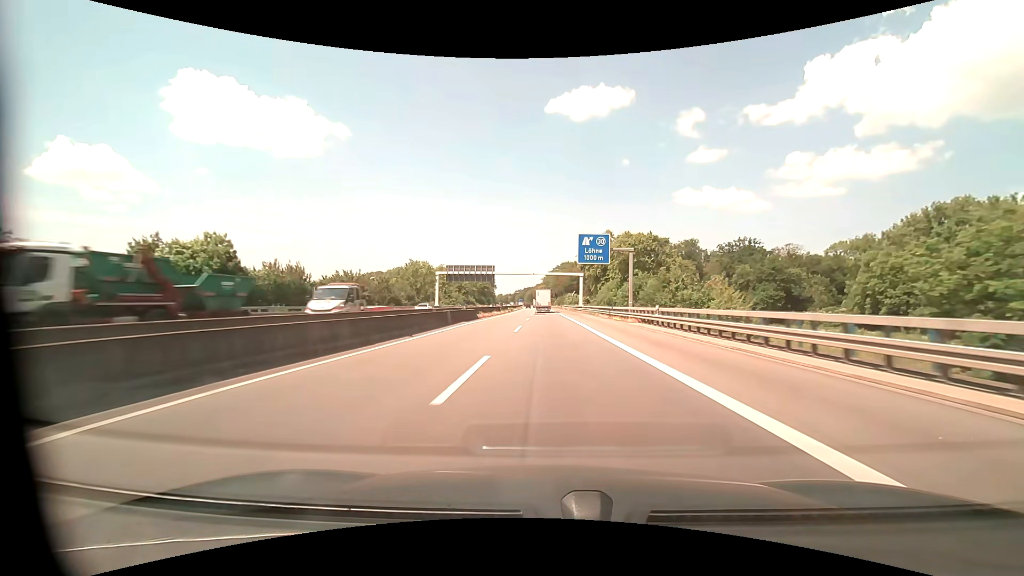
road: motorway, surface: asphalt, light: Day
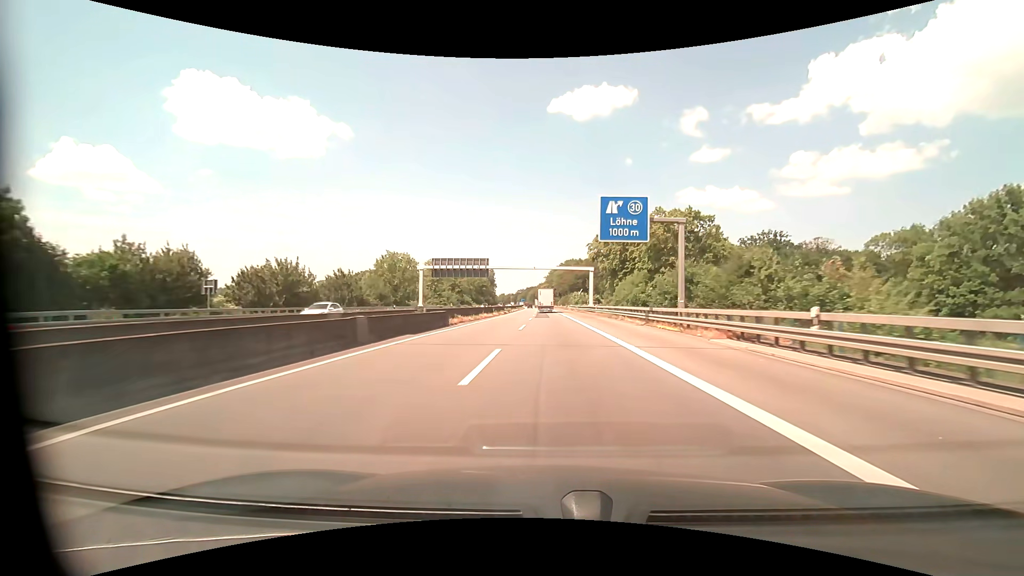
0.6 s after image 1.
(0.0, +16.4) m; 0°
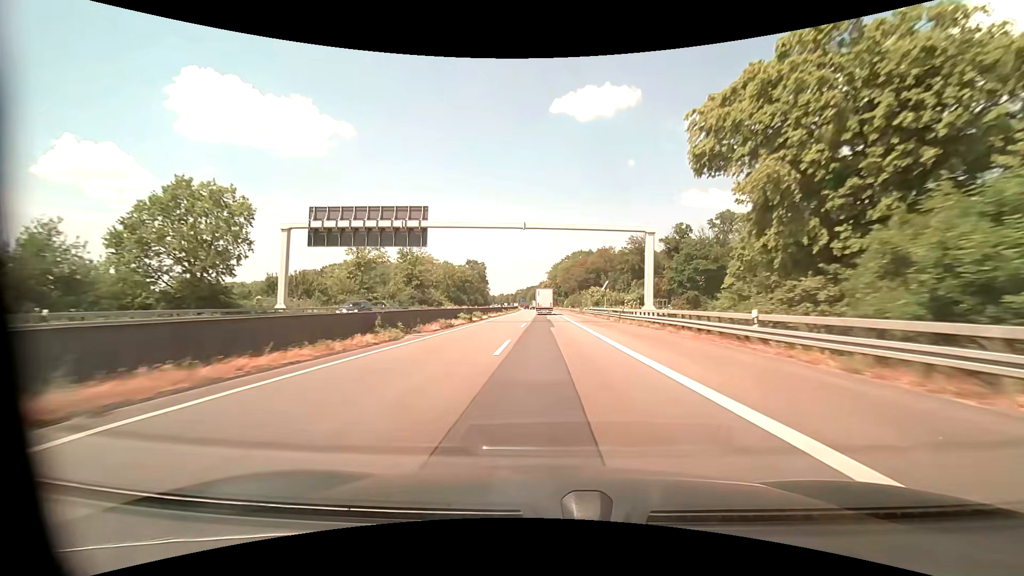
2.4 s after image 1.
(-0.1, +48.5) m; 0°
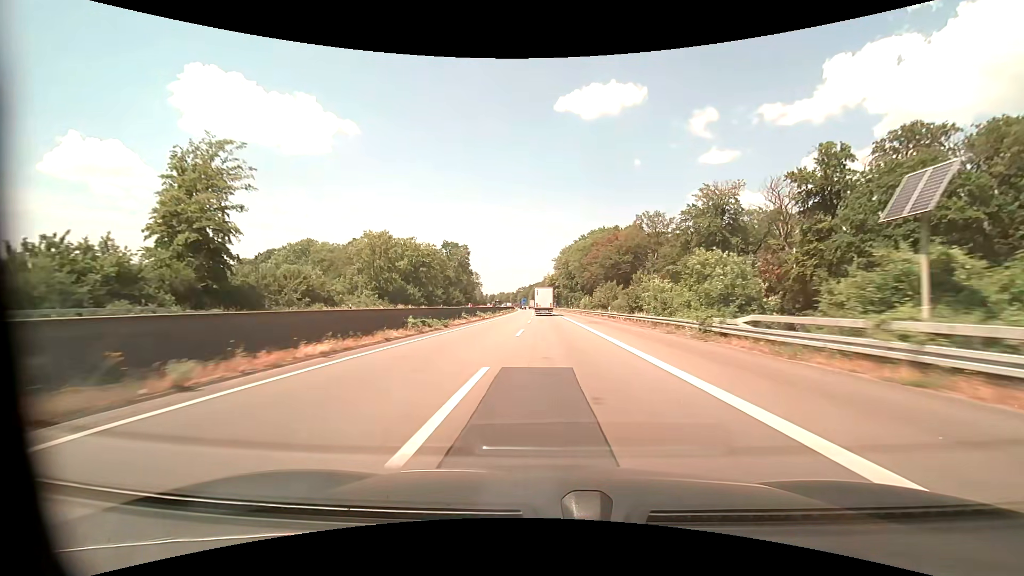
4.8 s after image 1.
(-0.4, +63.4) m; -1°
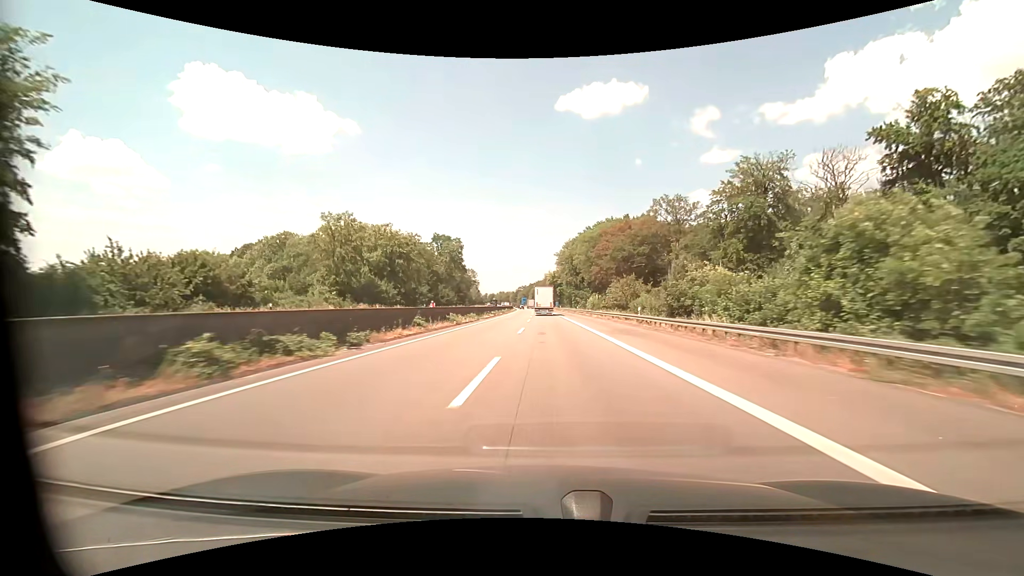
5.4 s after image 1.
(0.0, +15.7) m; 0°
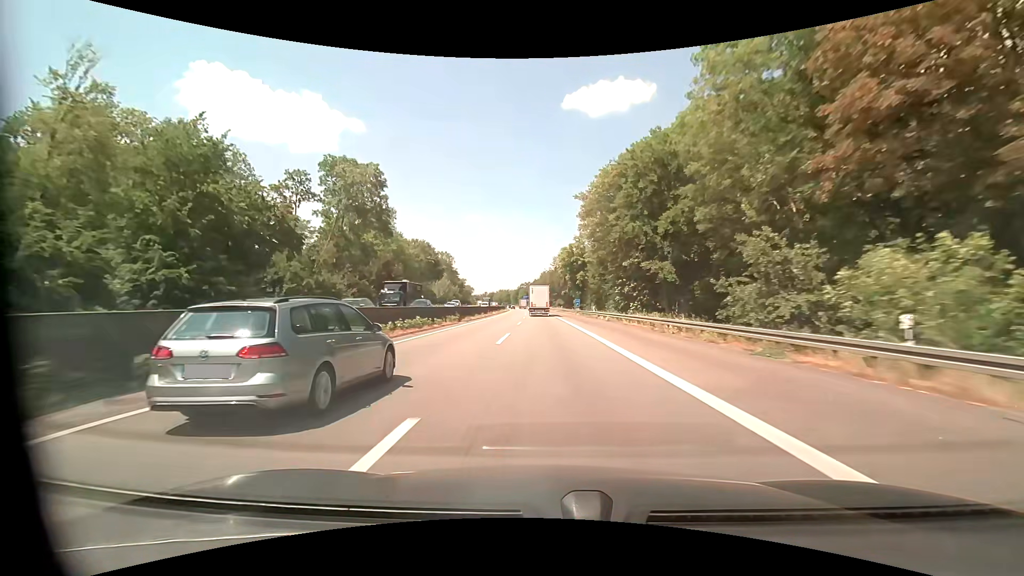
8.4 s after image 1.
(-0.5, +78.9) m; -1°
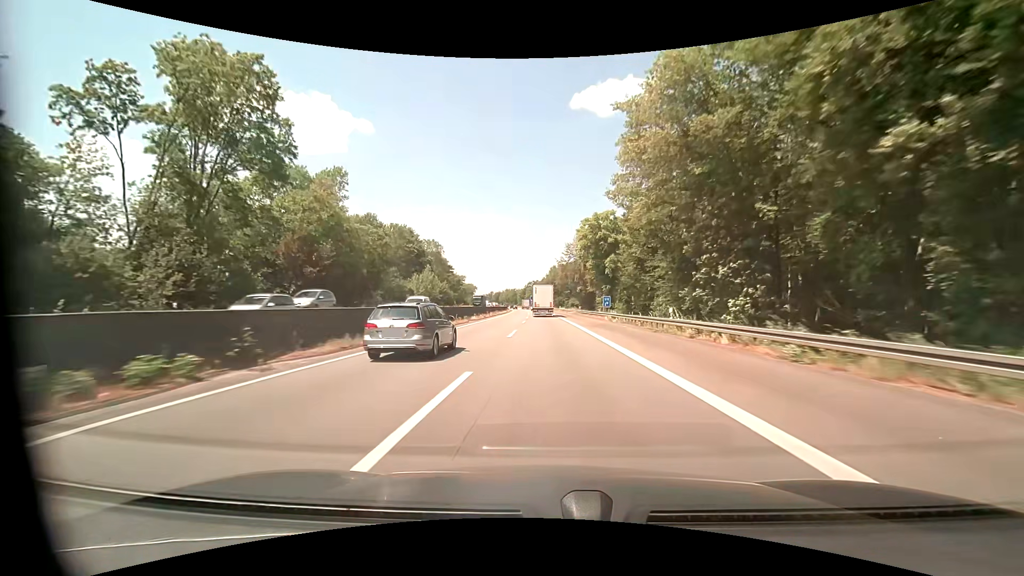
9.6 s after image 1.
(-0.3, +31.7) m; -1°
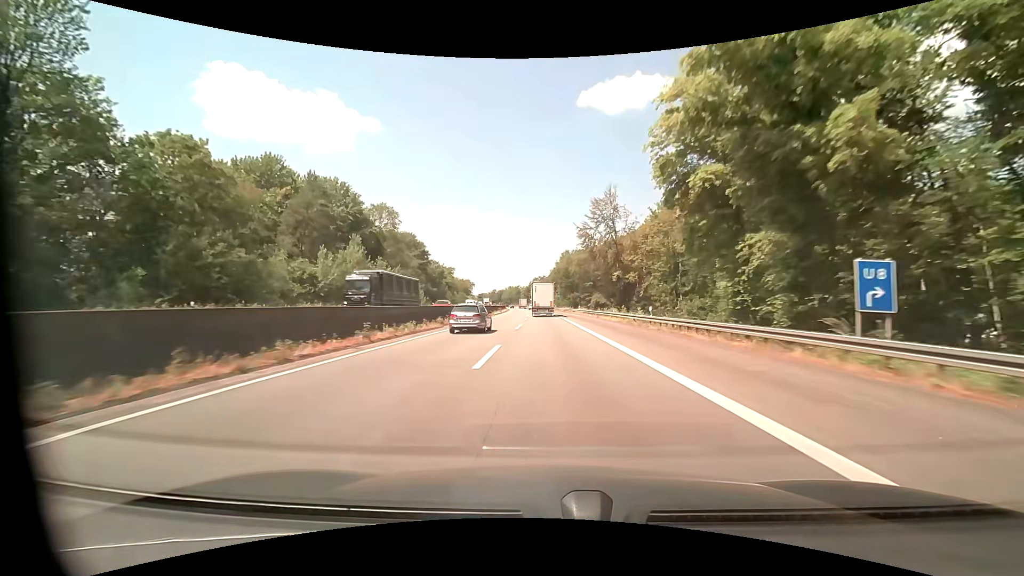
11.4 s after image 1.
(-0.4, +47.2) m; -1°
(0, +10) (0, +20) (0, +30) (0, +40) (0, +50) (0, +60) (-1, +70) (-1, +80) (-1, +90) (-2, +100) m
